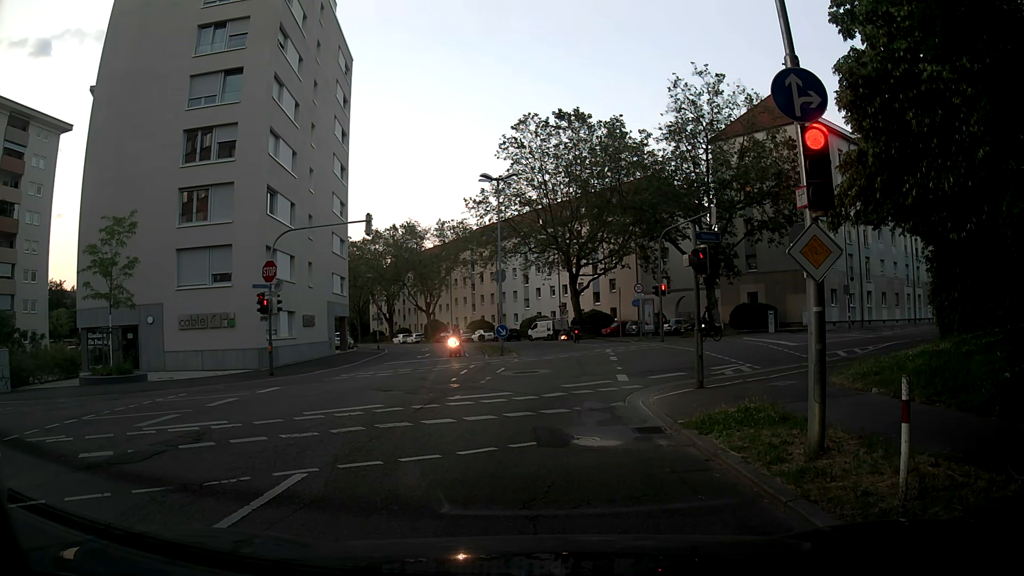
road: secondary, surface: asphalt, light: Day
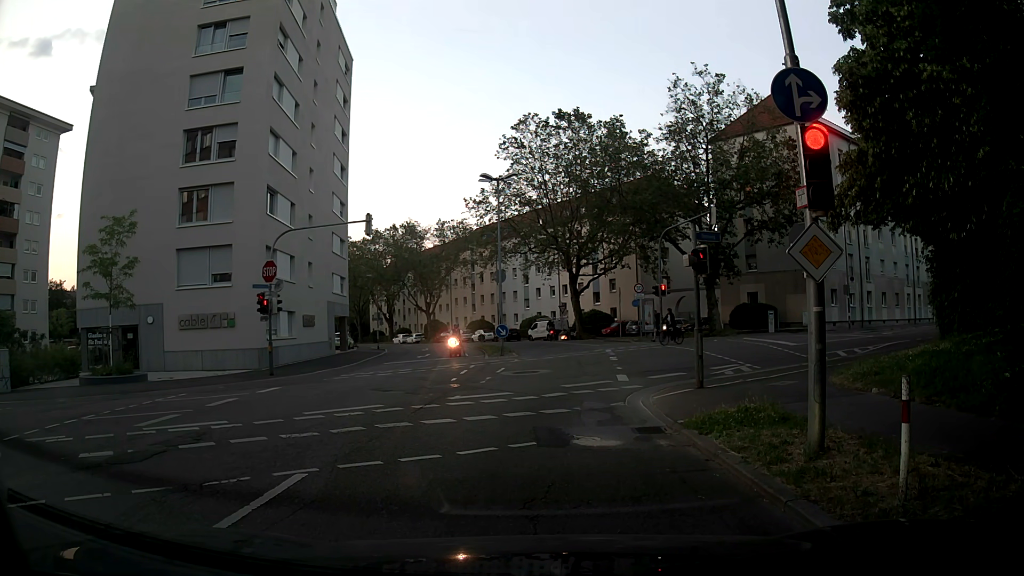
(0.0, 0.0) m; 0°
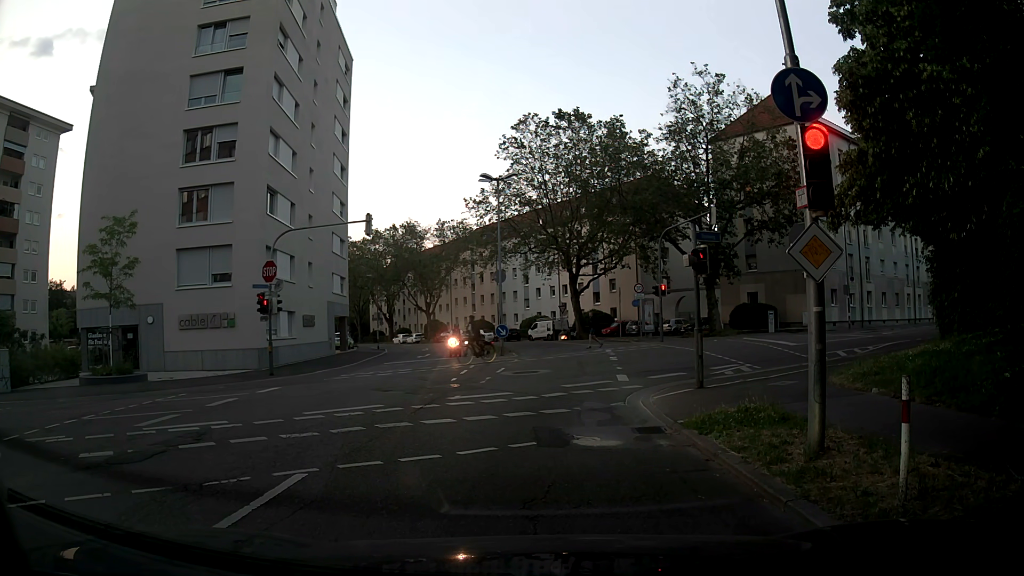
(0.0, 0.0) m; 0°
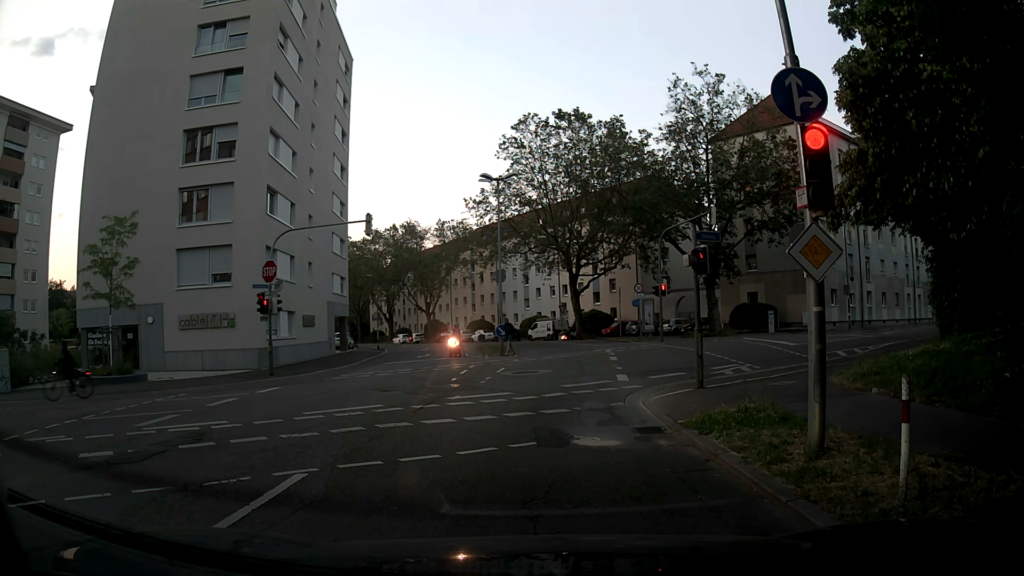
(0.0, 0.0) m; 0°
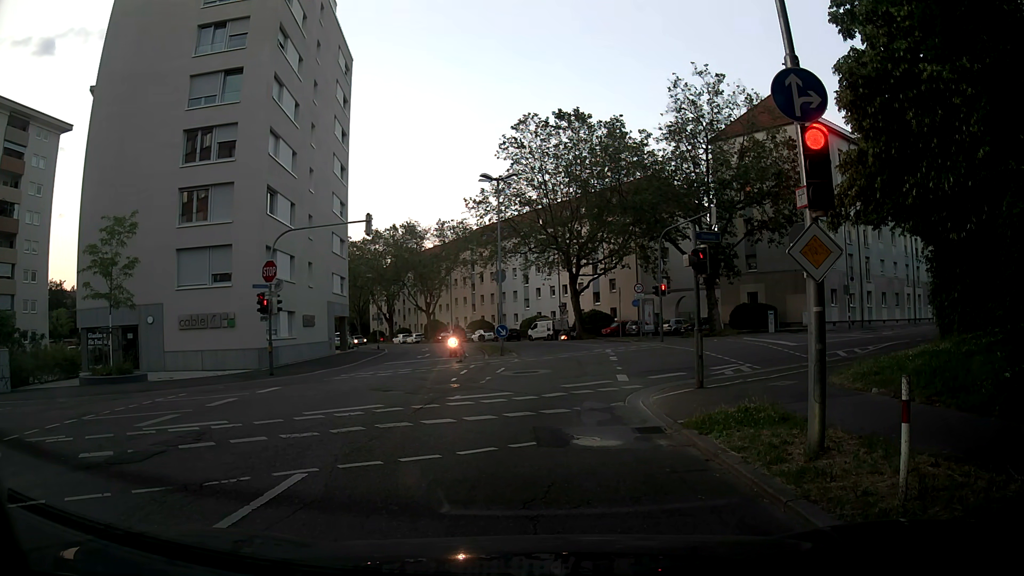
(0.0, 0.0) m; 0°
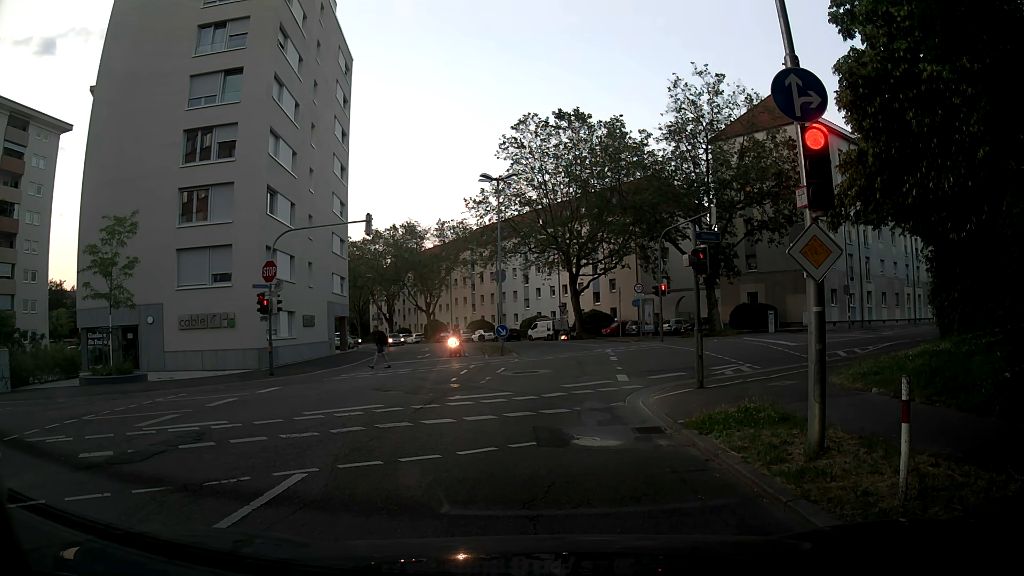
(0.0, 0.0) m; 0°
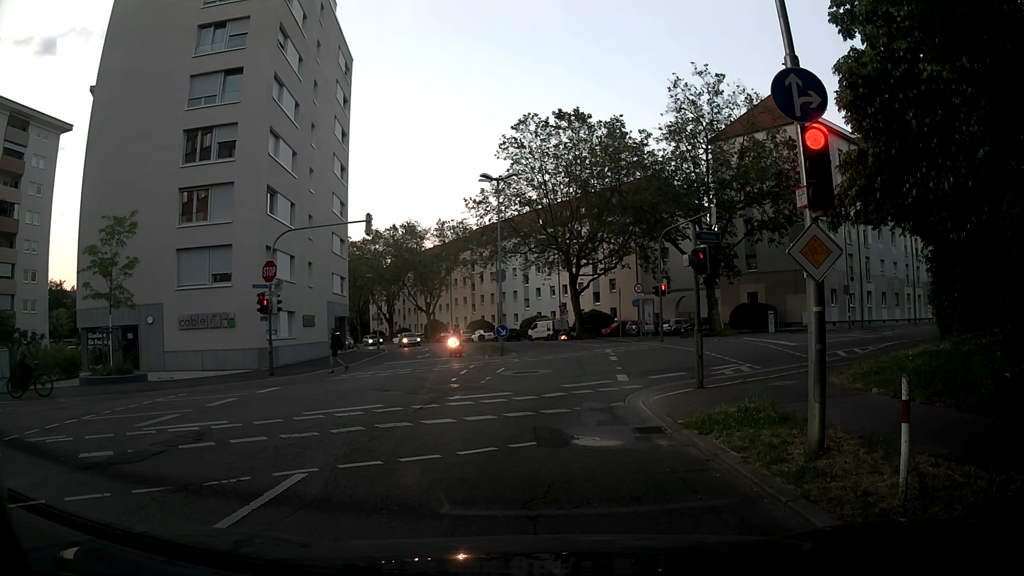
(0.0, 0.0) m; 0°
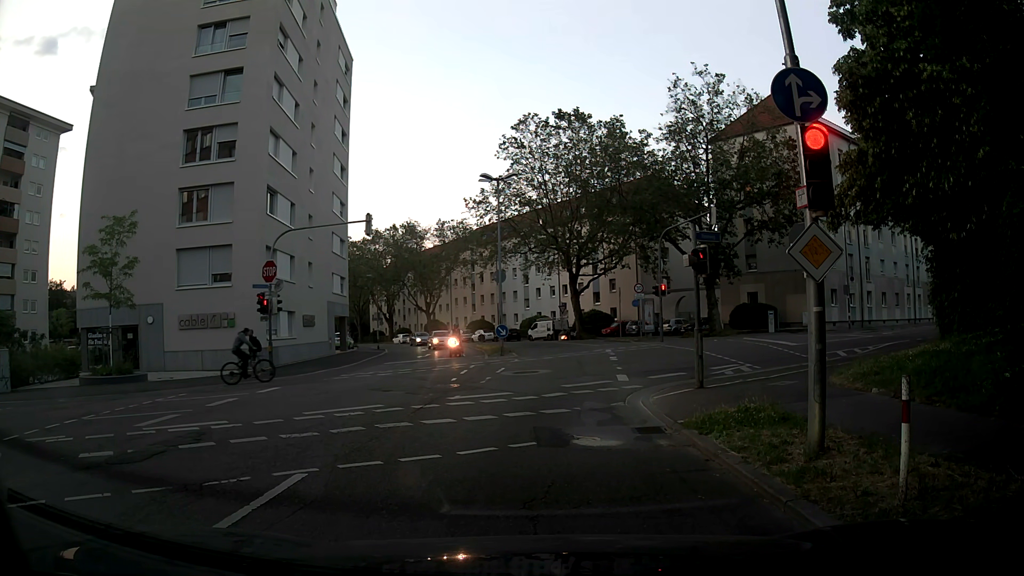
(0.0, 0.0) m; 0°
(0, +10) (-1, +20) (-1, +30) (-2, +40) (-4, +50) (-7, +59) (-11, +68) (-16, +77) (-21, +86) (-27, +94) m
